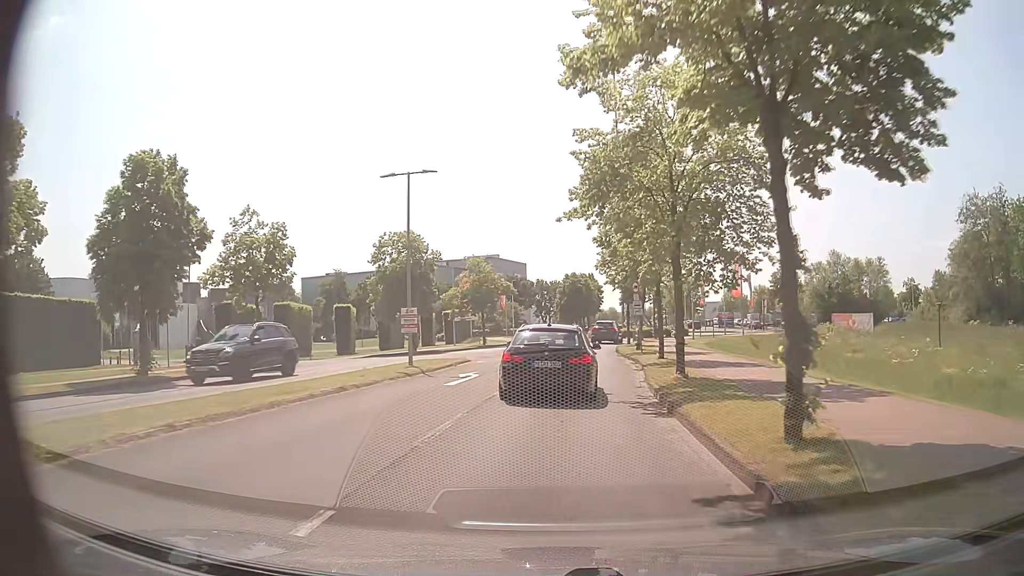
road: residential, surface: asphalt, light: Day
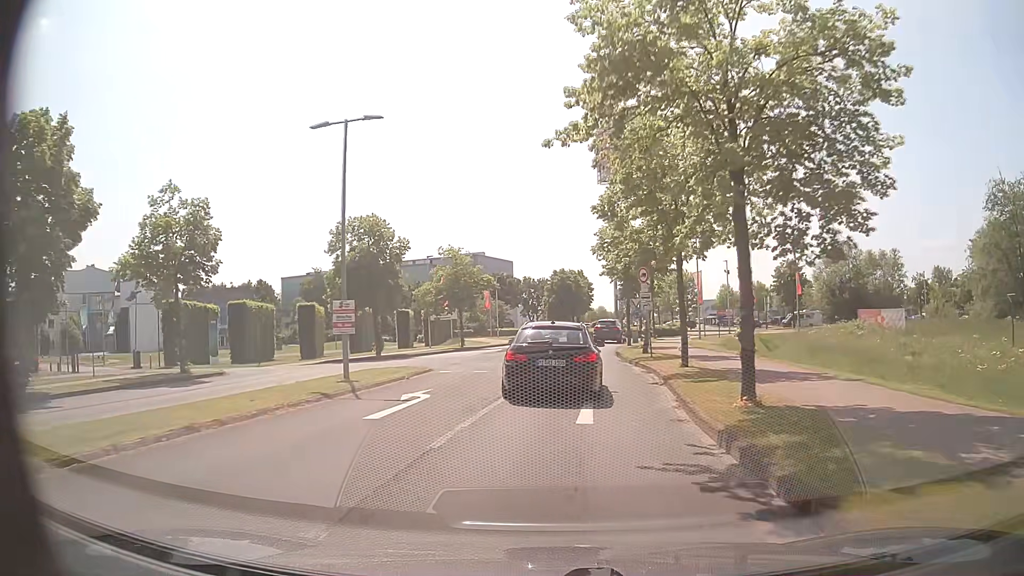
(+0.1, +6.3) m; +1°
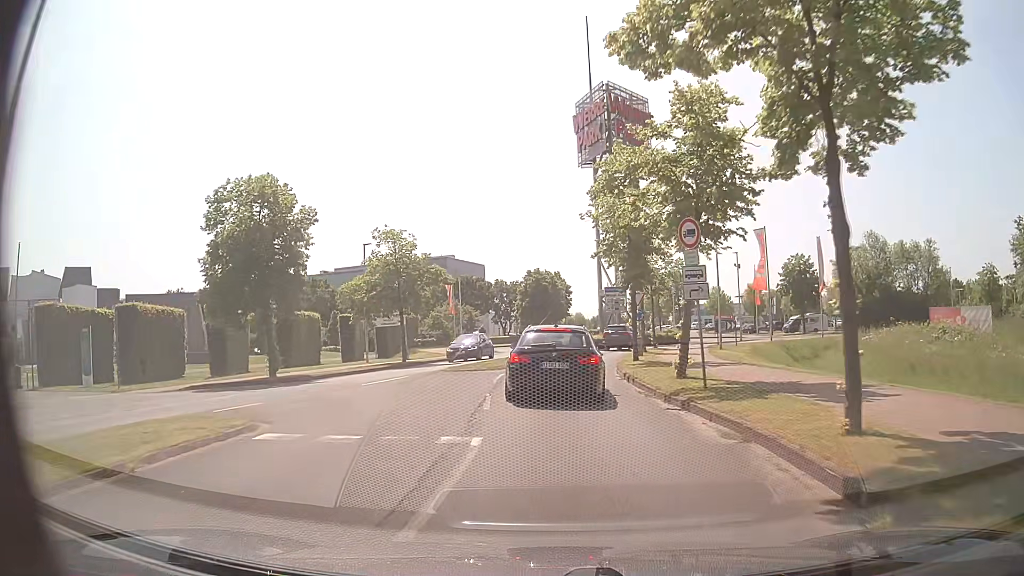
(+0.2, +11.7) m; +2°
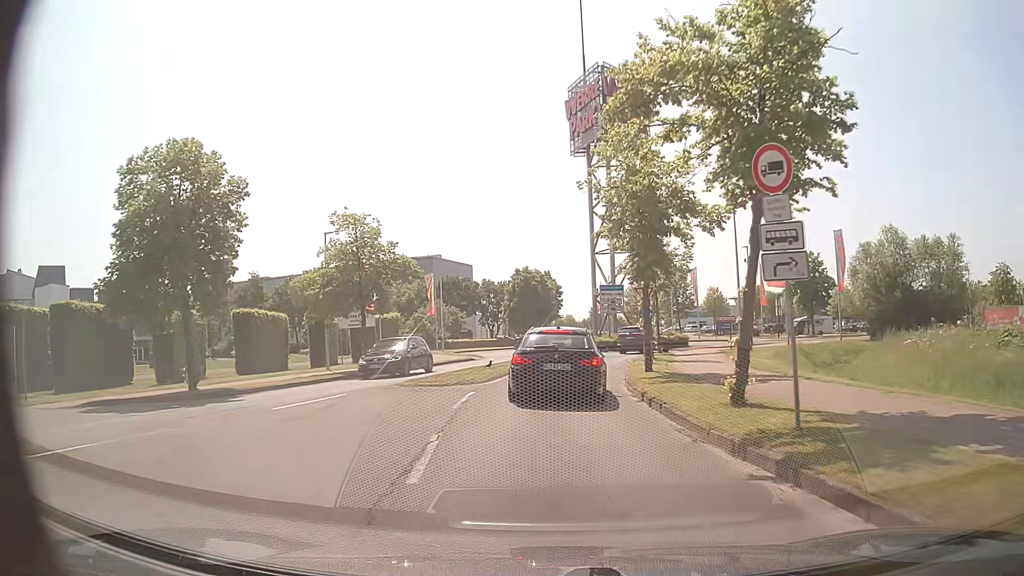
(+0.1, +5.6) m; +1°
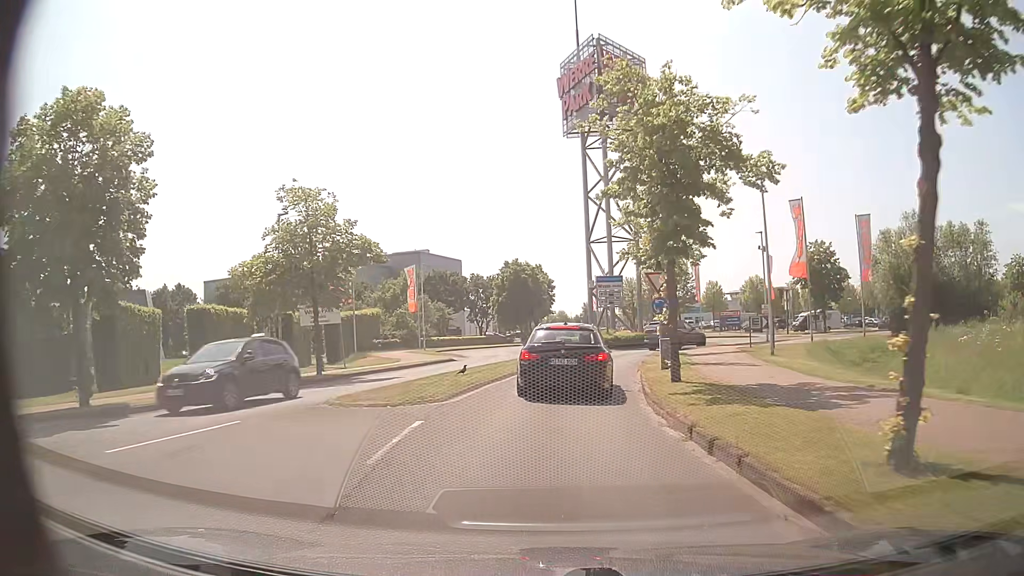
(+0.1, +5.2) m; +1°
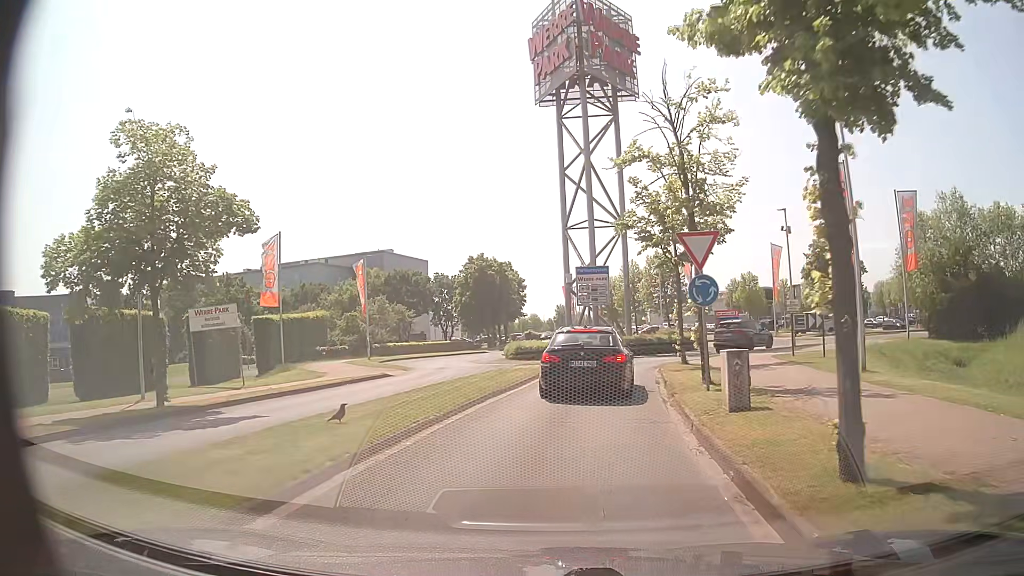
(+0.1, +9.3) m; +2°
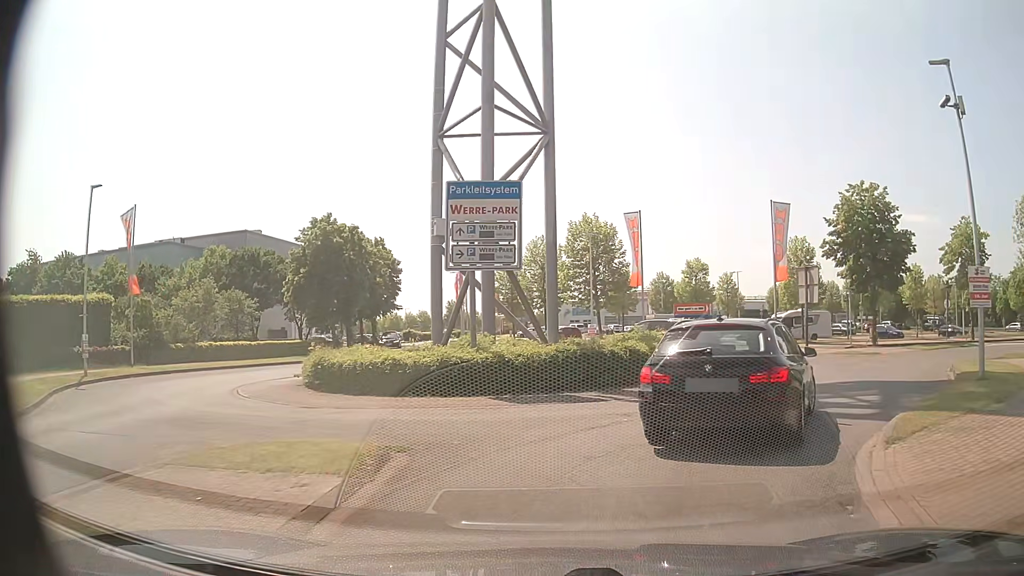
(+1.2, +22.1) m; +7°
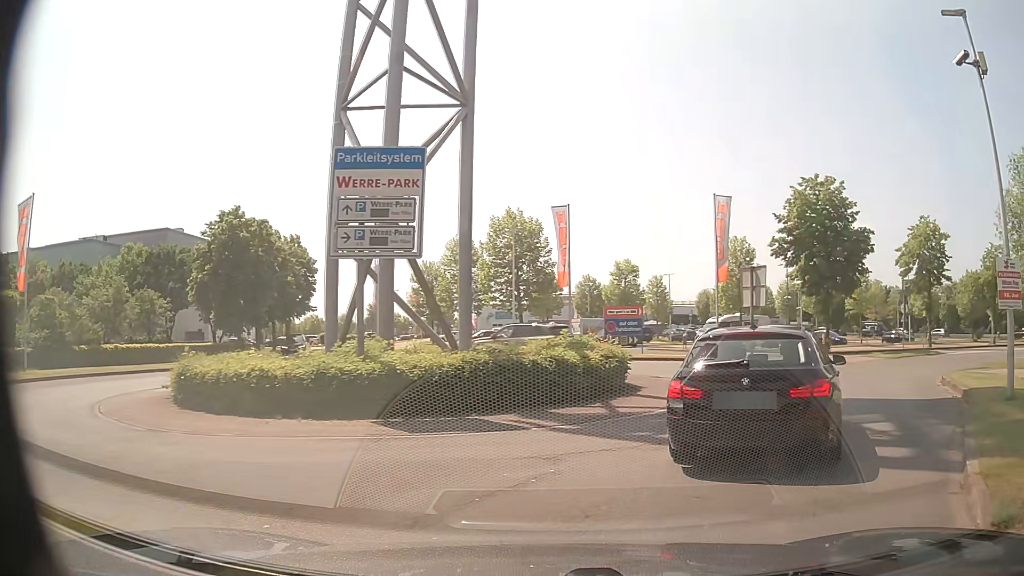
(+0.2, +3.5) m; +6°
(+3, +9) (+7, +19) (+3, +28) (-5, +34) (-10, +42) (-14, +51) (-16, +61) (-18, +71) (-20, +81) (-21, +91) m
